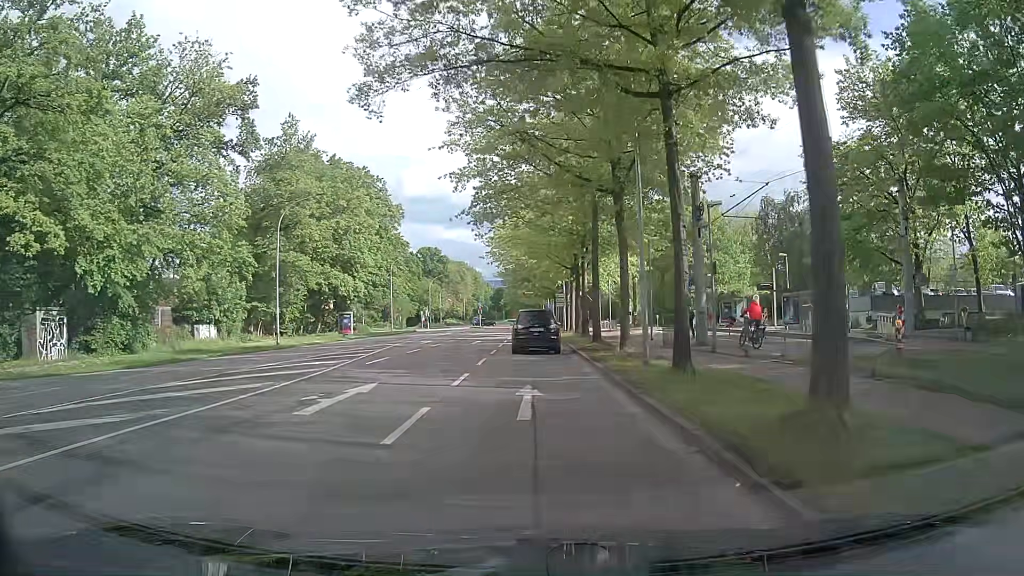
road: secondary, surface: asphalt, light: Day
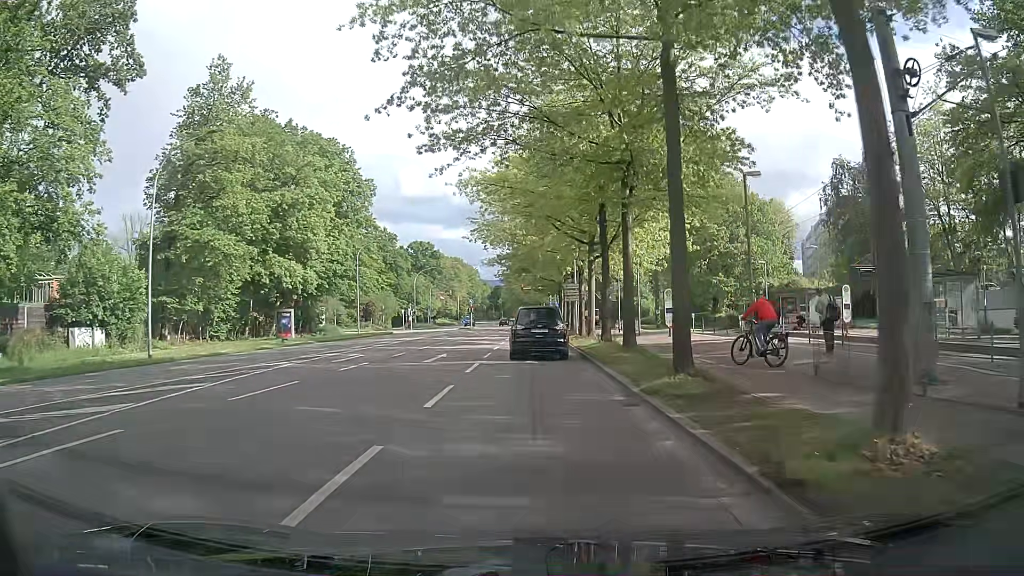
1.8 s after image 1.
(+0.2, +15.9) m; +1°
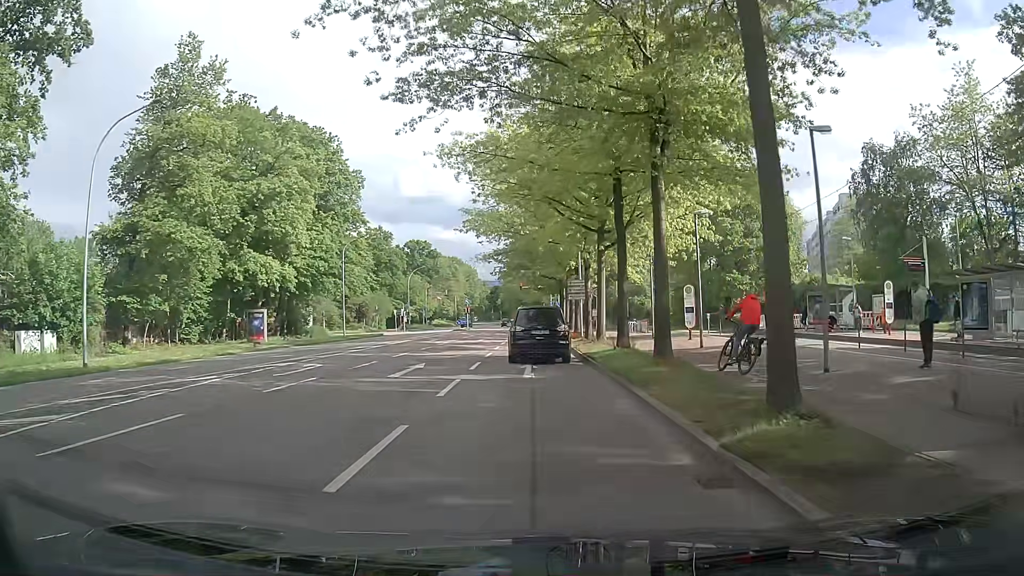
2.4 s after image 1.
(0.0, +4.9) m; 0°
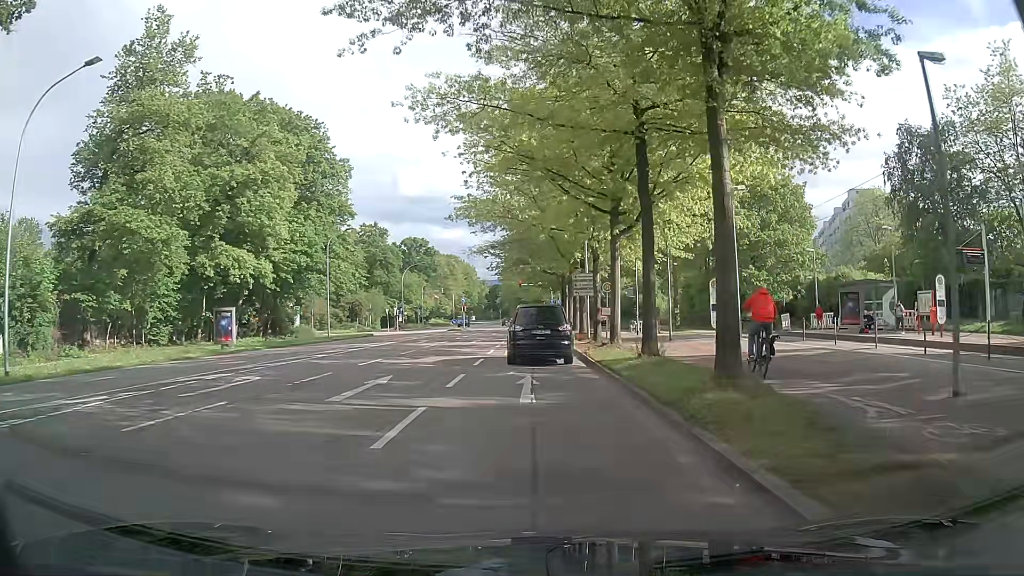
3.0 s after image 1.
(0.0, +4.8) m; -1°
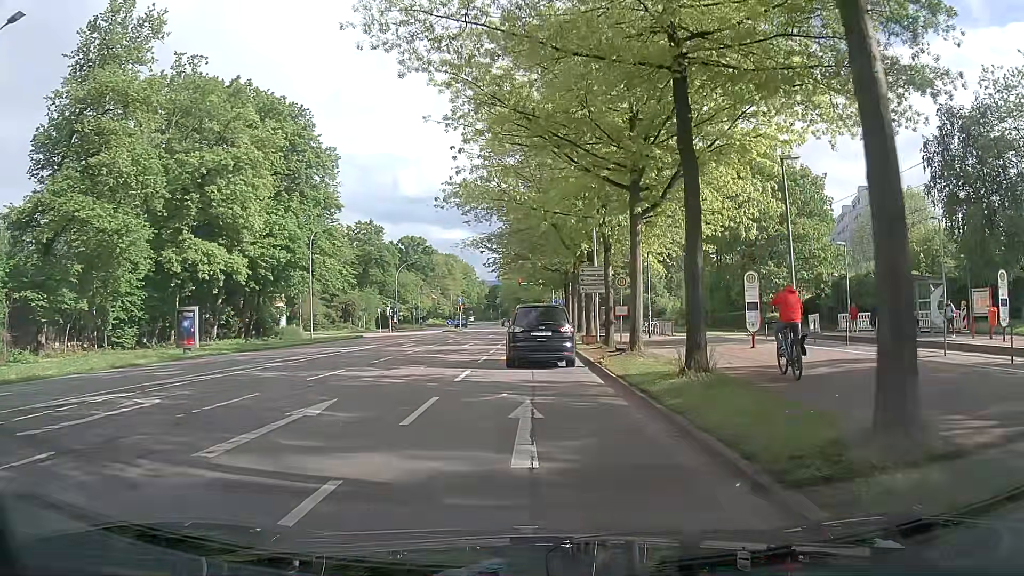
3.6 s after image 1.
(+0.1, +4.6) m; +1°
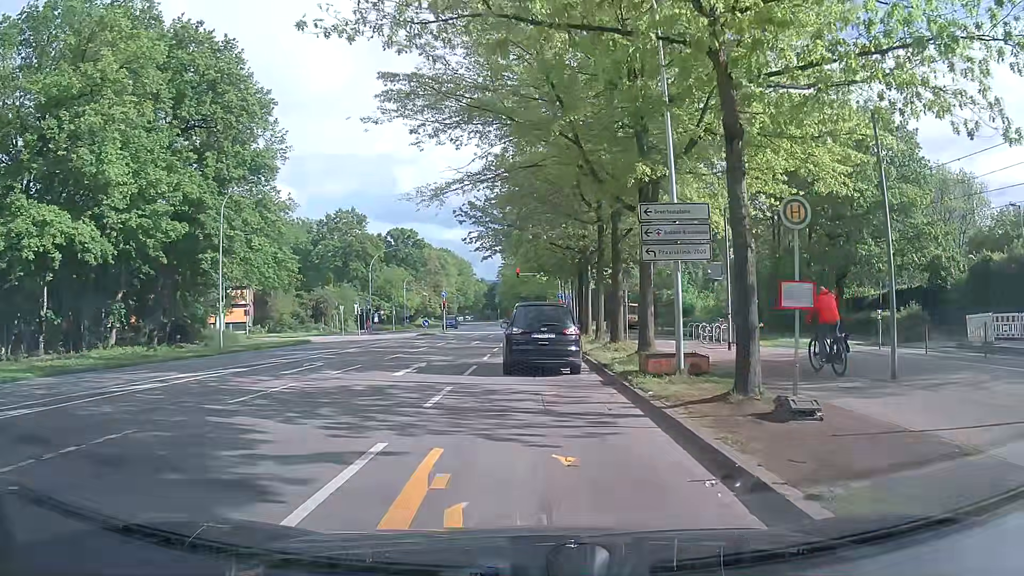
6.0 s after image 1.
(-0.1, +16.2) m; 0°
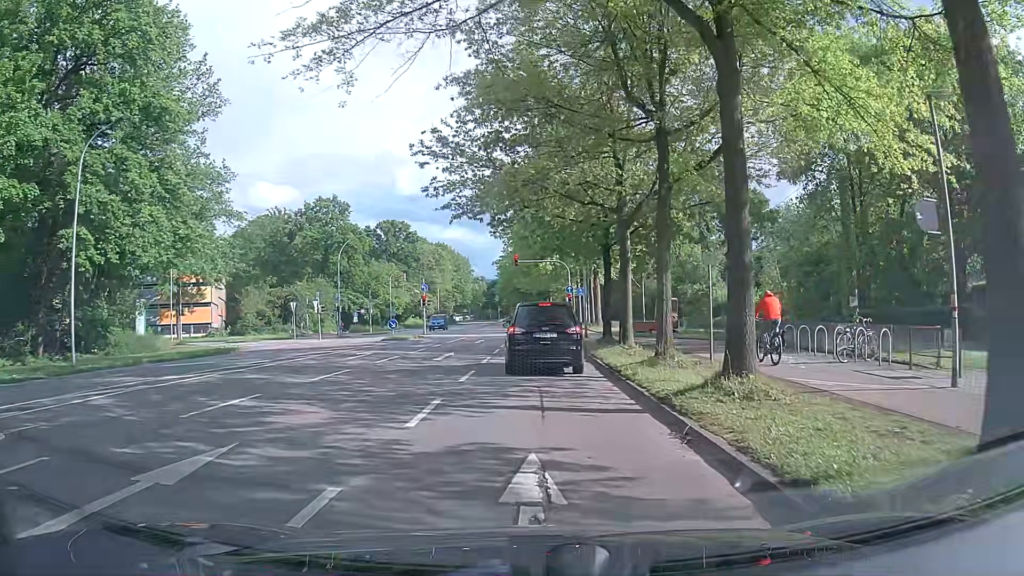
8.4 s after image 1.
(0.0, +13.8) m; 0°
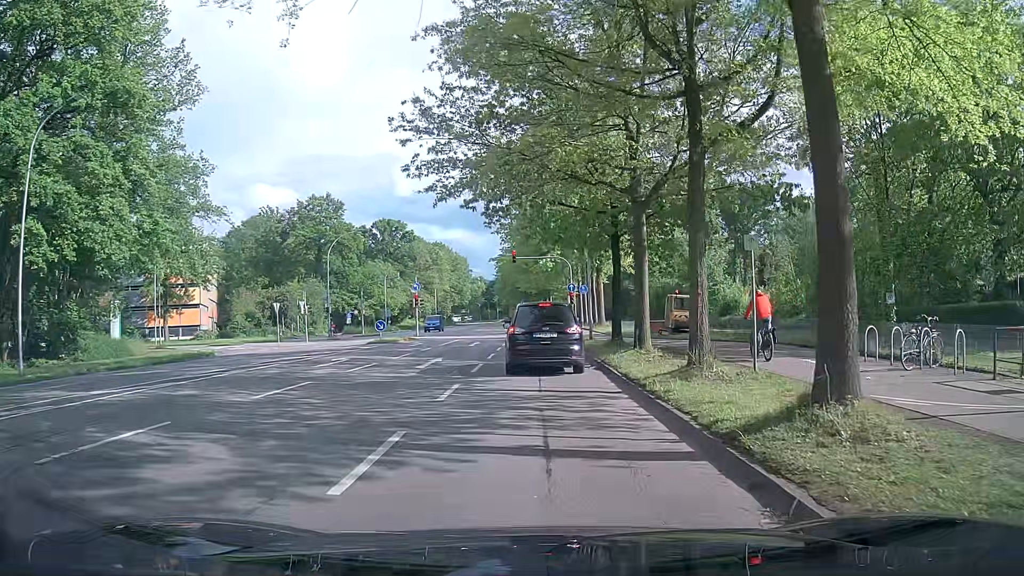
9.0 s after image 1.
(0.0, +3.3) m; +1°
